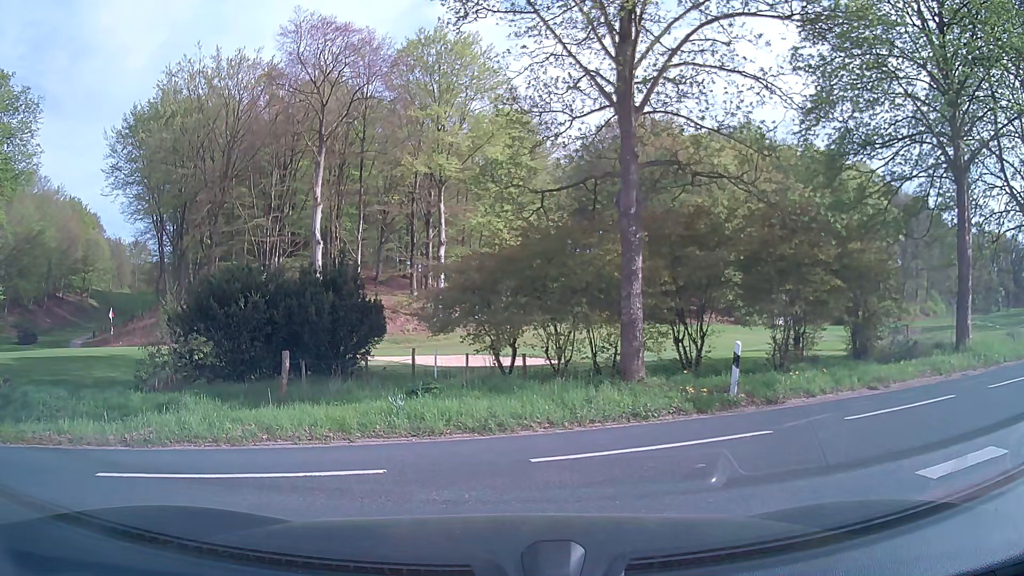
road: residential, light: Day
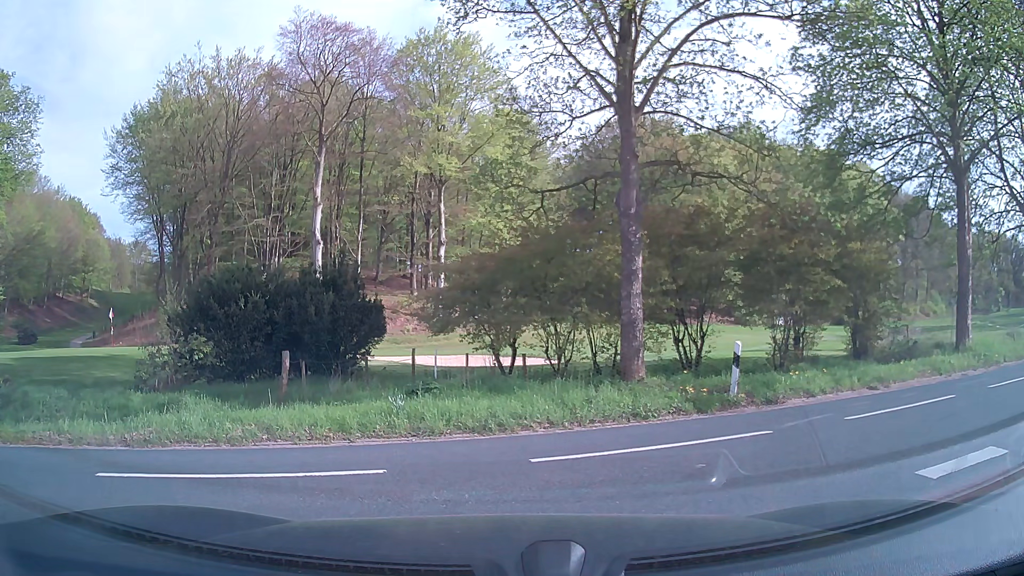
(0.0, 0.0) m; 0°
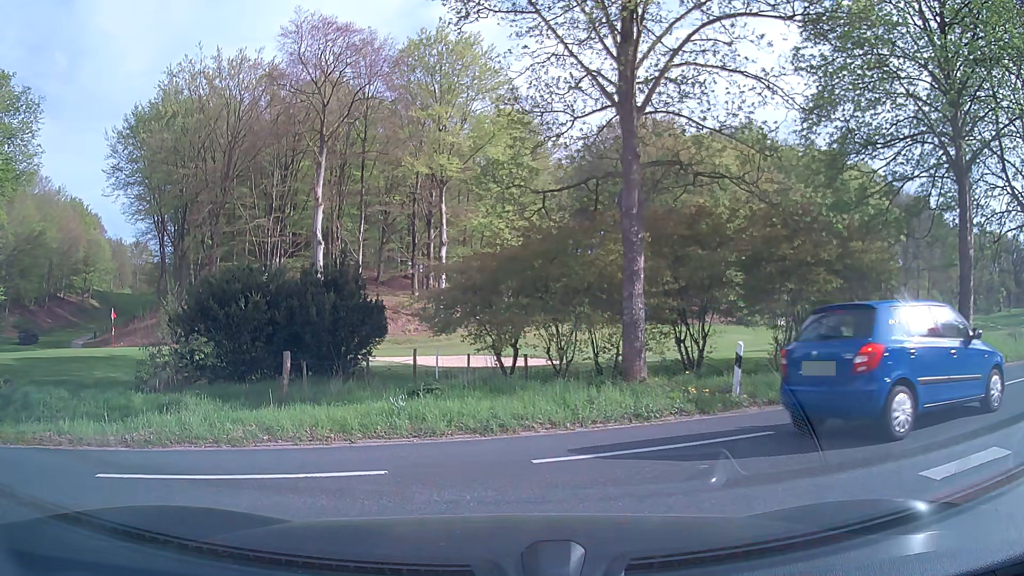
(0.0, 0.0) m; 0°
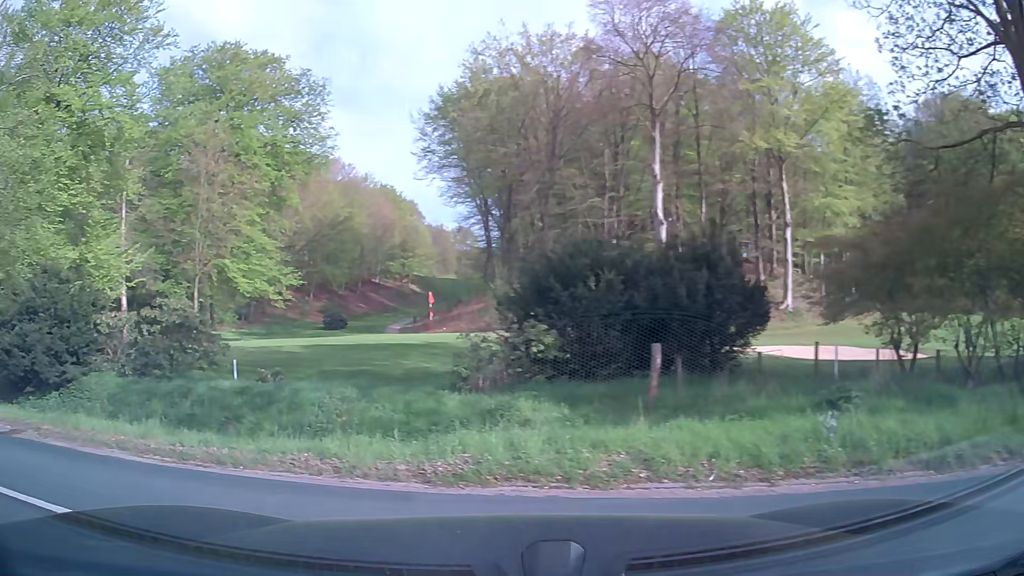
(-0.8, +3.5) m; -32°
